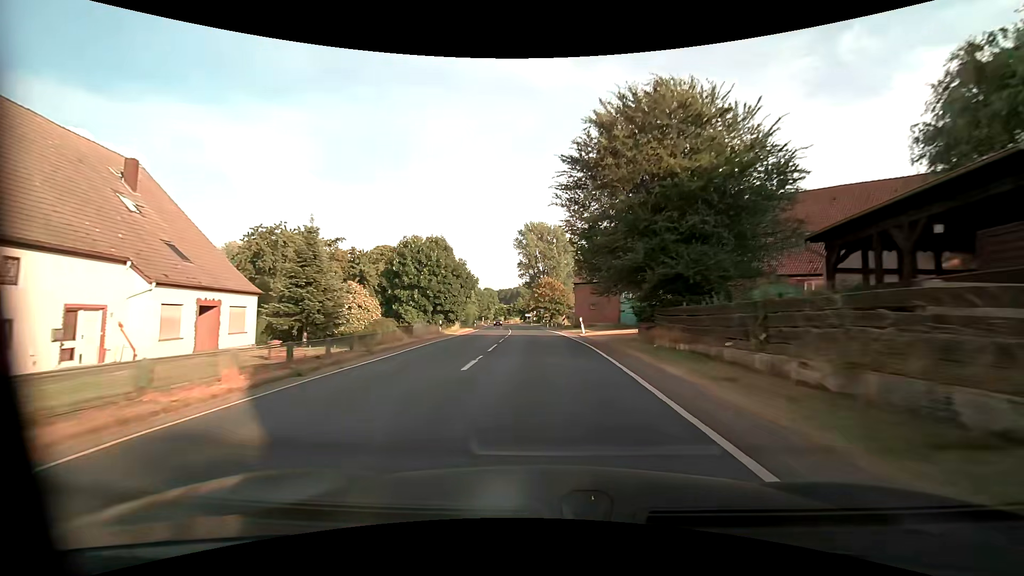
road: primary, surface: asphalt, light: Day
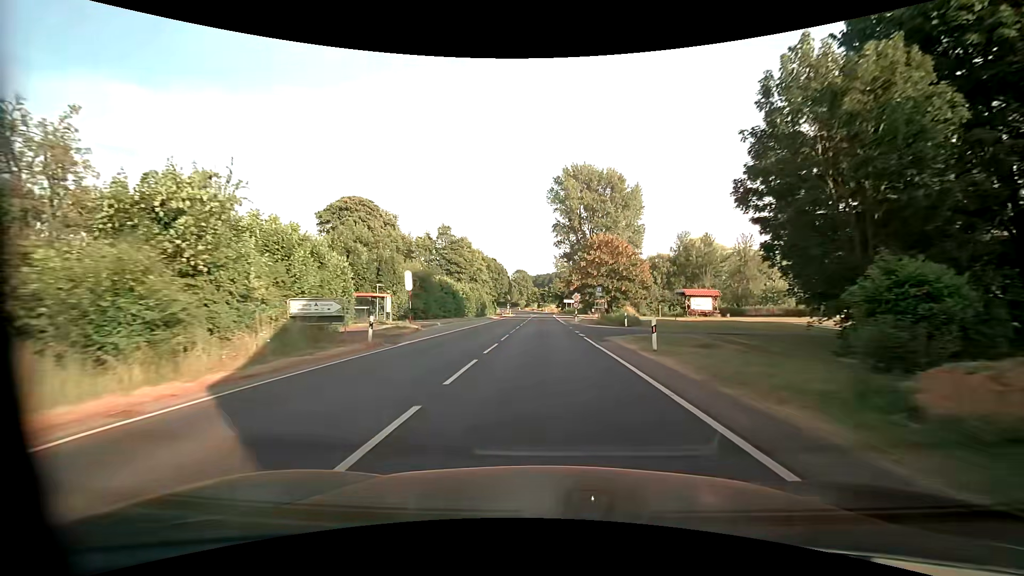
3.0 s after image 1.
(-1.6, +51.0) m; -4°
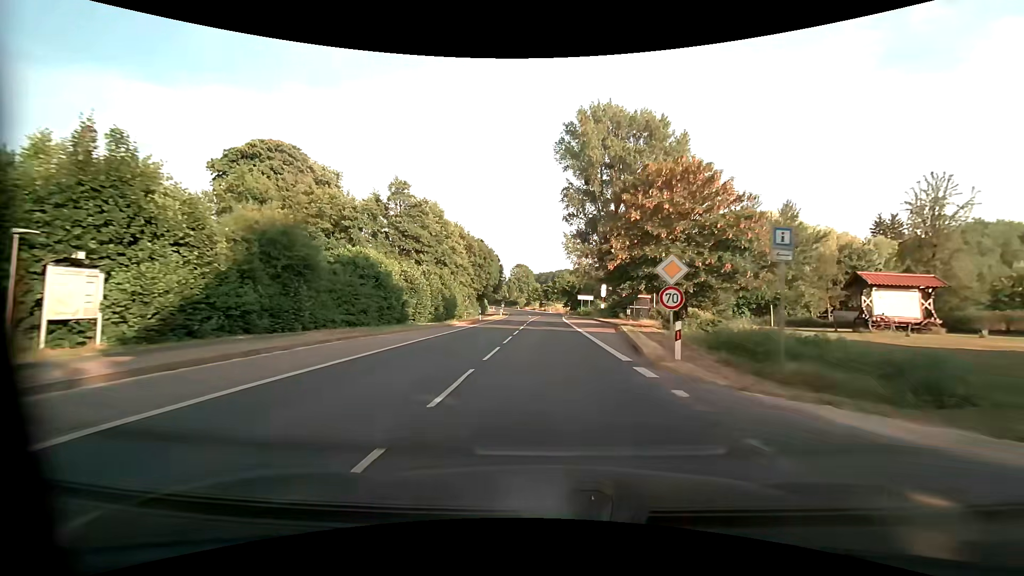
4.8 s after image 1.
(-0.5, +32.3) m; -1°
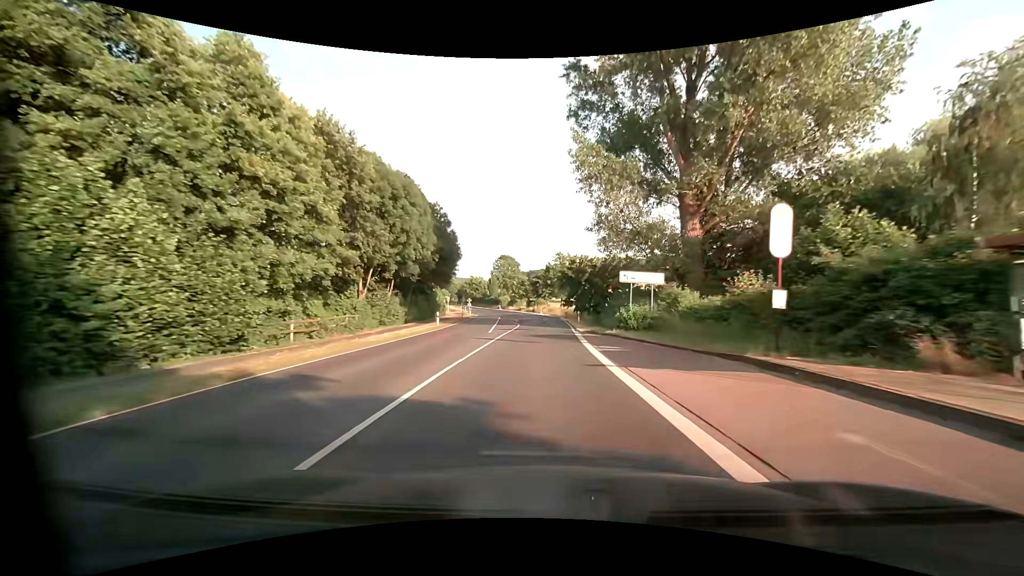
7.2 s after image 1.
(+0.5, +43.8) m; +1°
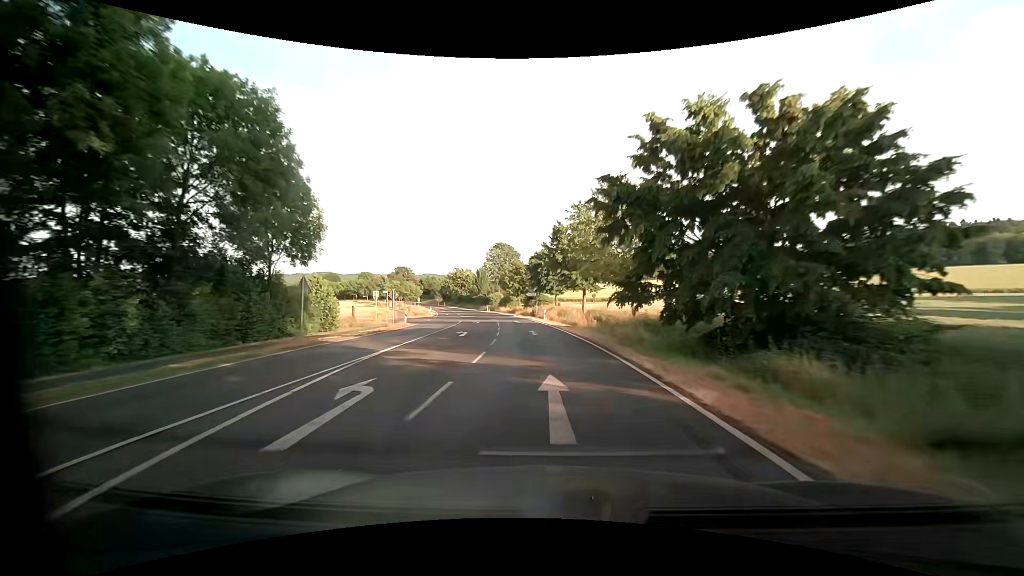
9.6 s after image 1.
(+0.2, +44.5) m; 0°
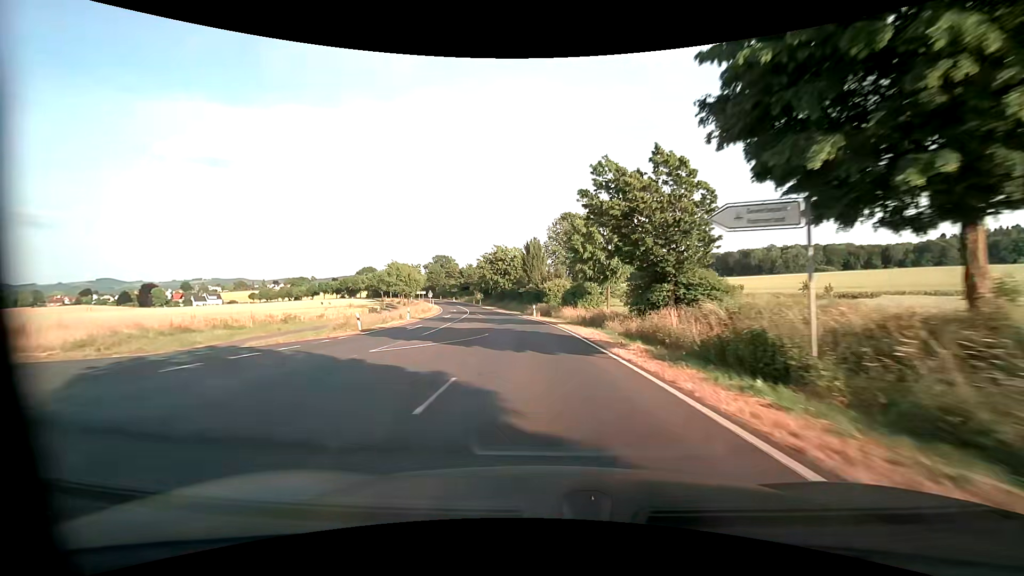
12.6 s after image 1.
(-4.6, +56.3) m; -9°
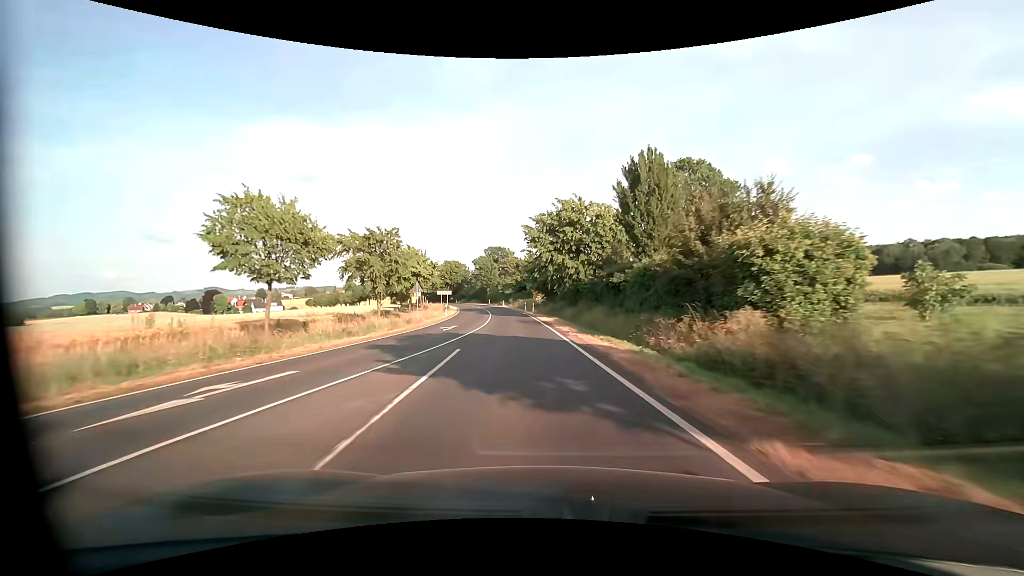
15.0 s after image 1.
(-3.1, +44.3) m; -9°
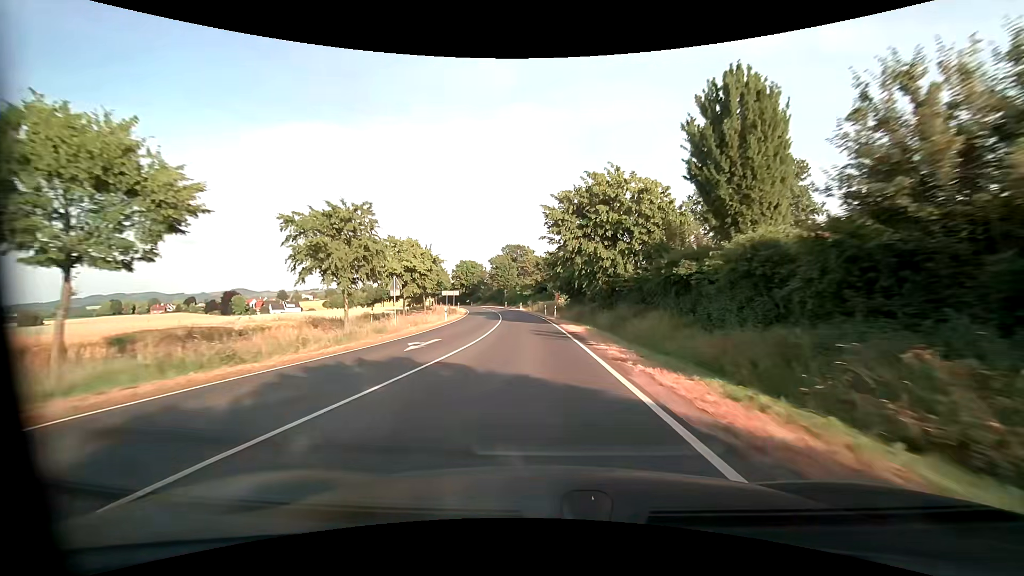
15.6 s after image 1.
(-0.3, +10.8) m; -3°
